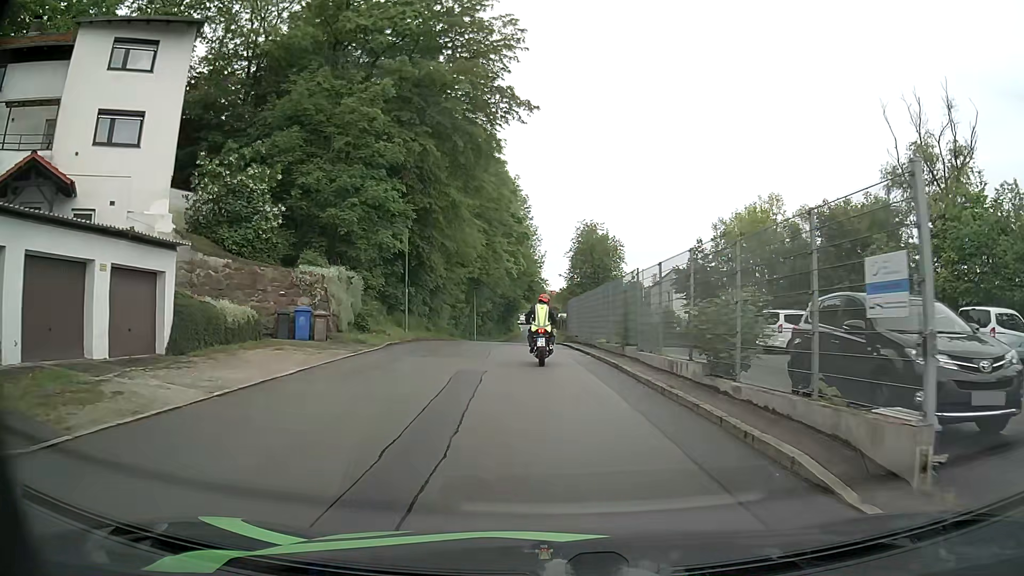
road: residential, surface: asphalt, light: Day
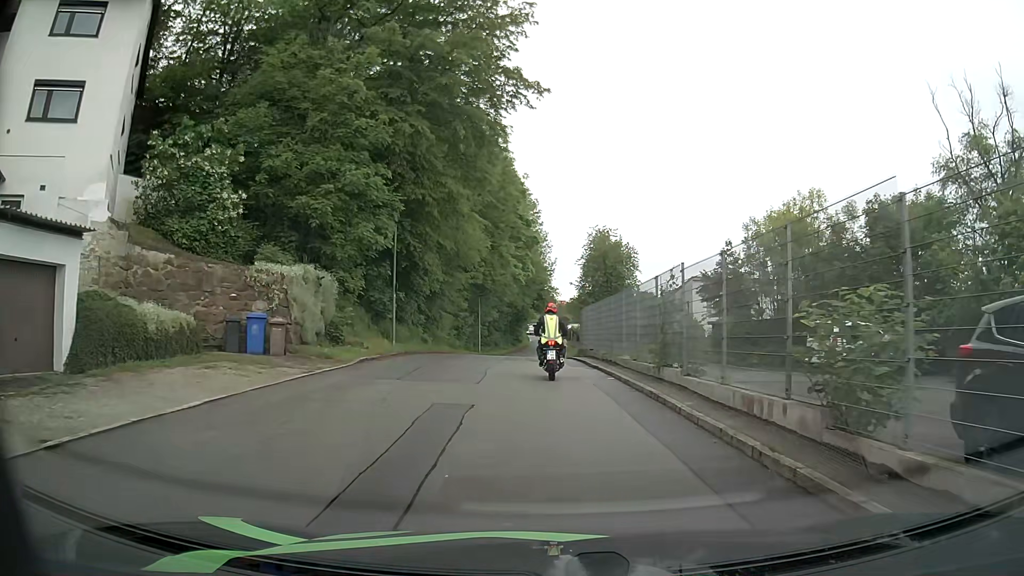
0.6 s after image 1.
(0.0, +4.3) m; 0°
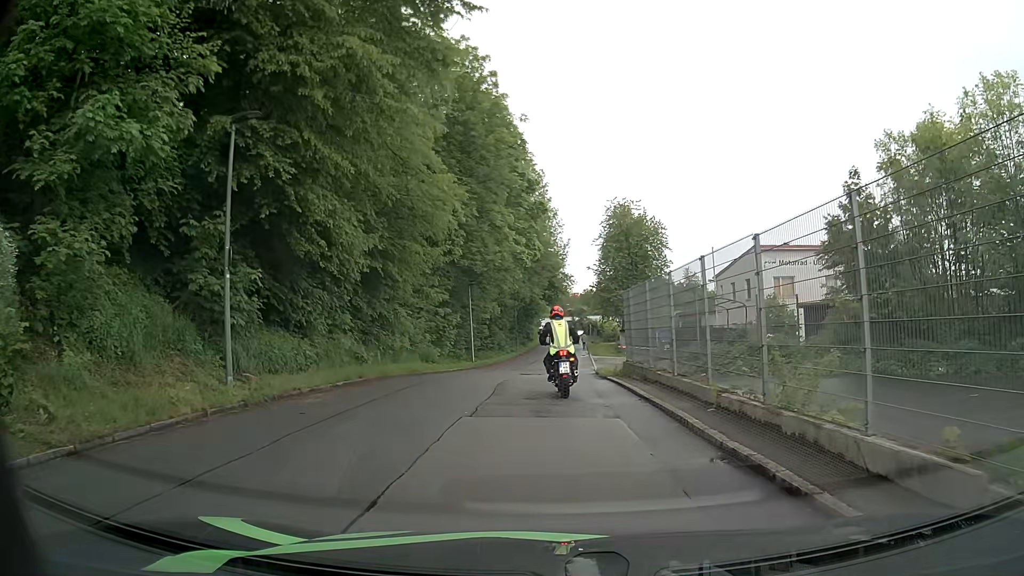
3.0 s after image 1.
(-0.1, +14.6) m; -1°
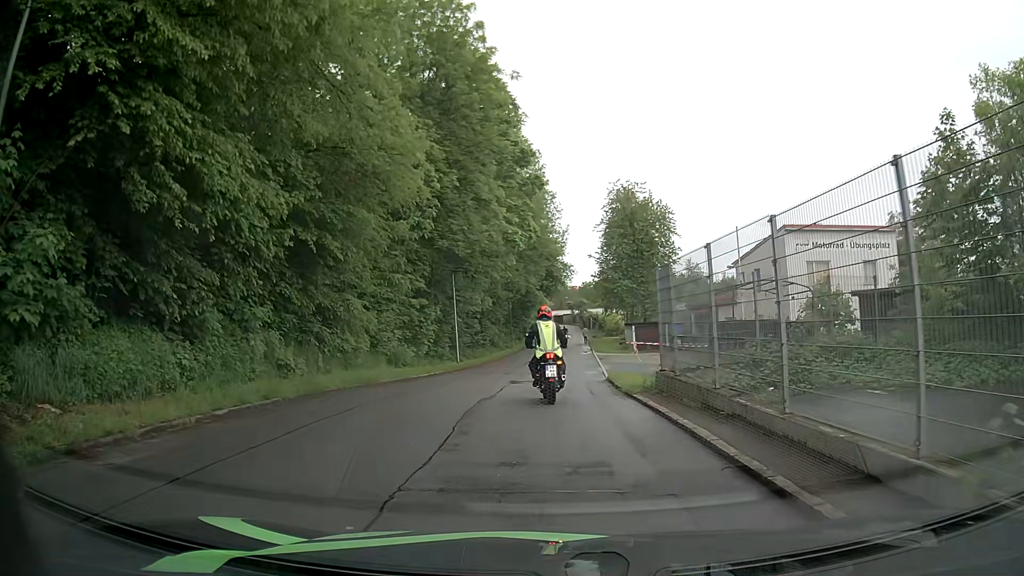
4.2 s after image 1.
(0.0, +6.1) m; +1°
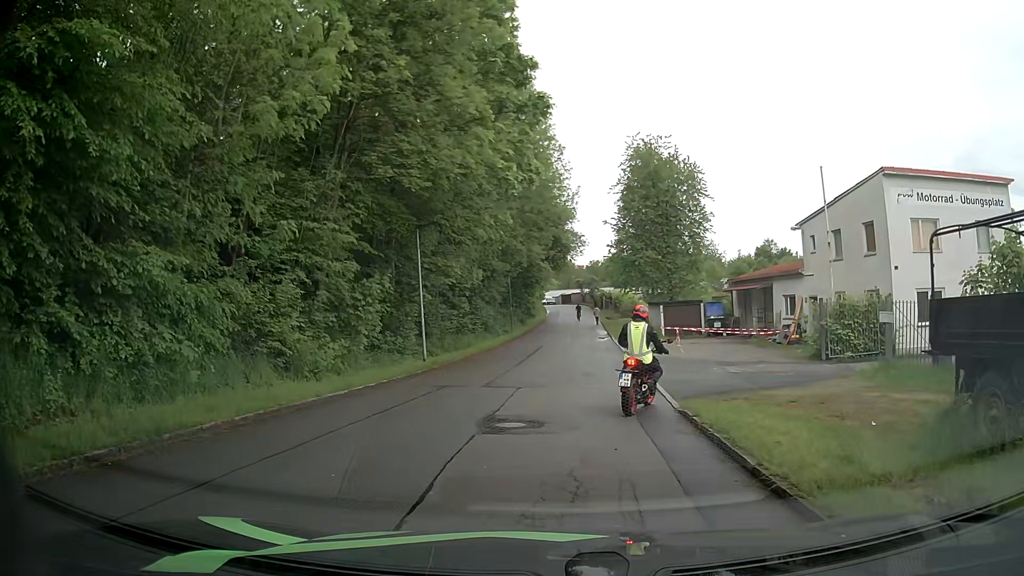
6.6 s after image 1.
(-0.2, +11.0) m; 0°
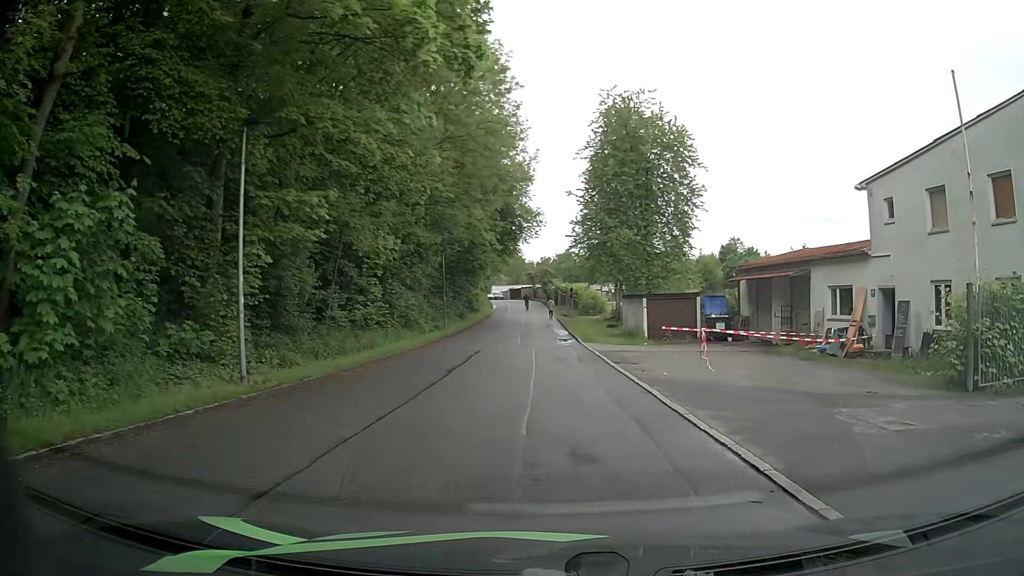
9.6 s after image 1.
(-0.3, +11.8) m; +4°
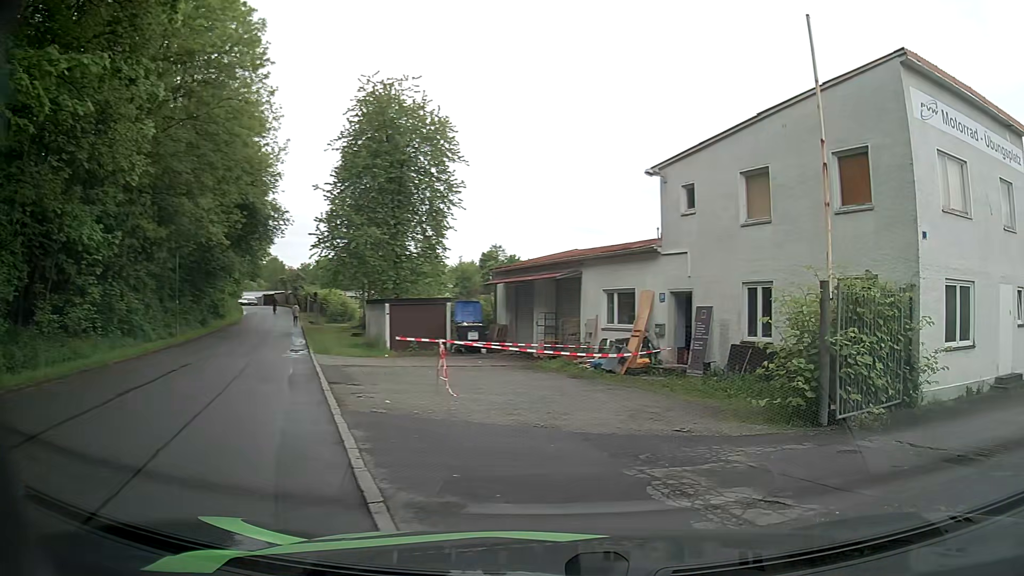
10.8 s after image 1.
(+0.6, +4.2) m; +19°
